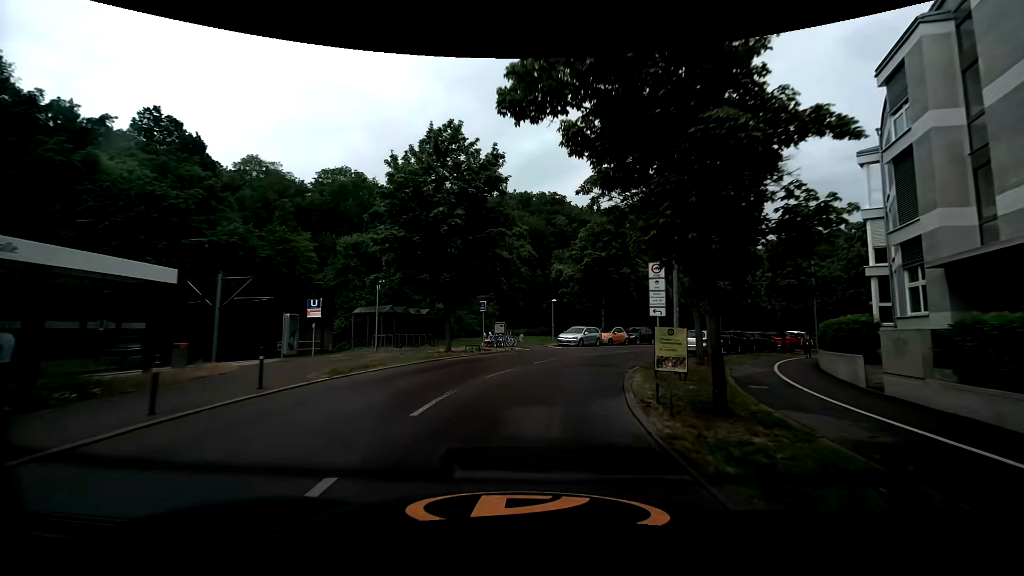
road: secondary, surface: asphalt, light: Day
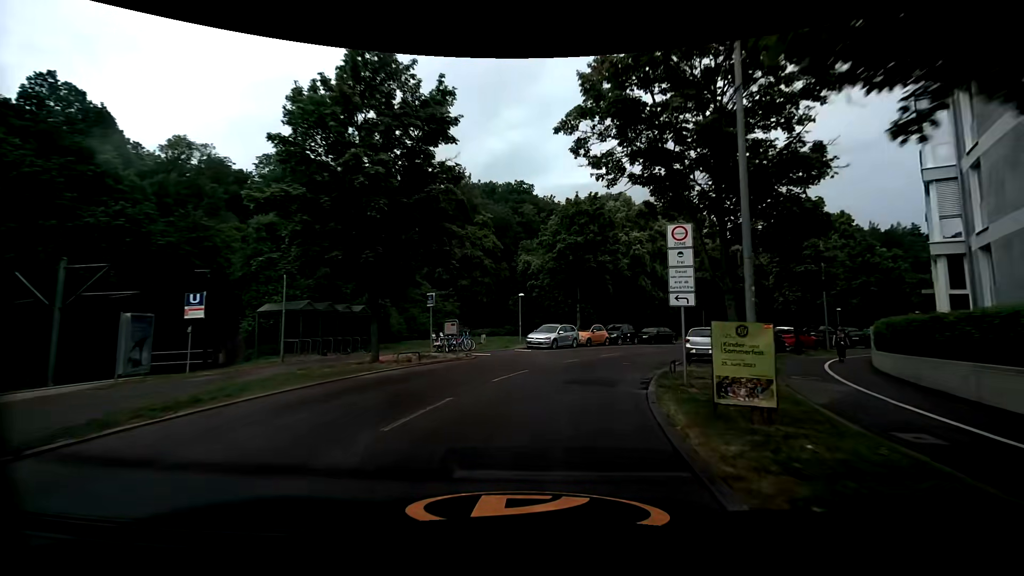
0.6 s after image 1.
(+0.2, +6.9) m; +3°
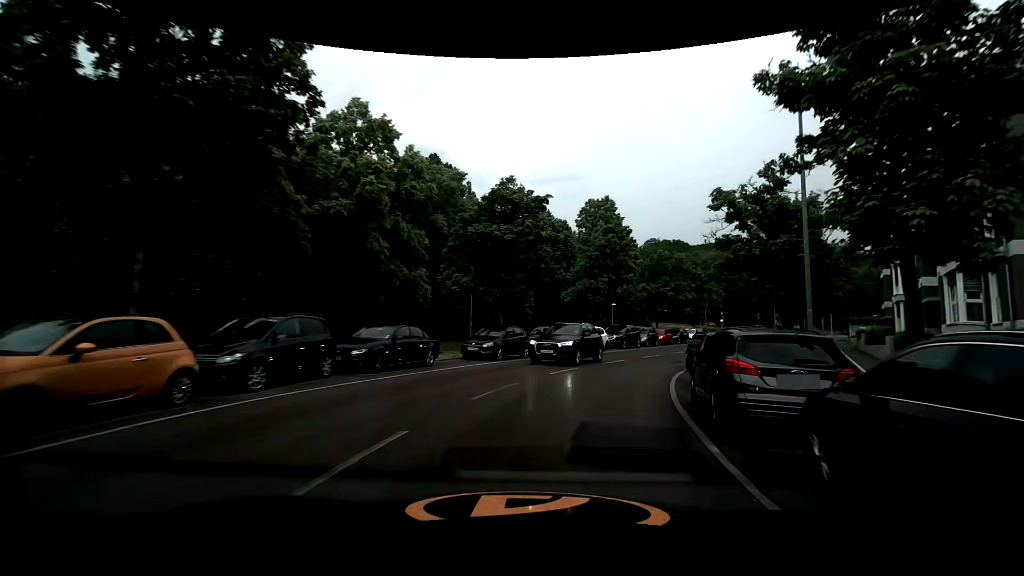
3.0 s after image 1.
(+5.7, +25.3) m; +30°
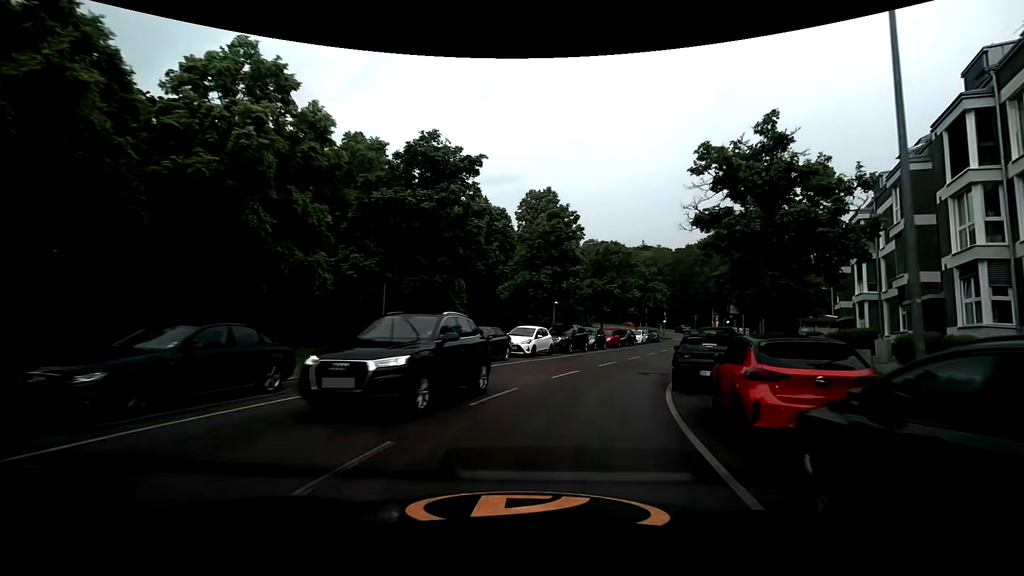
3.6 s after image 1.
(+0.3, +6.3) m; +6°
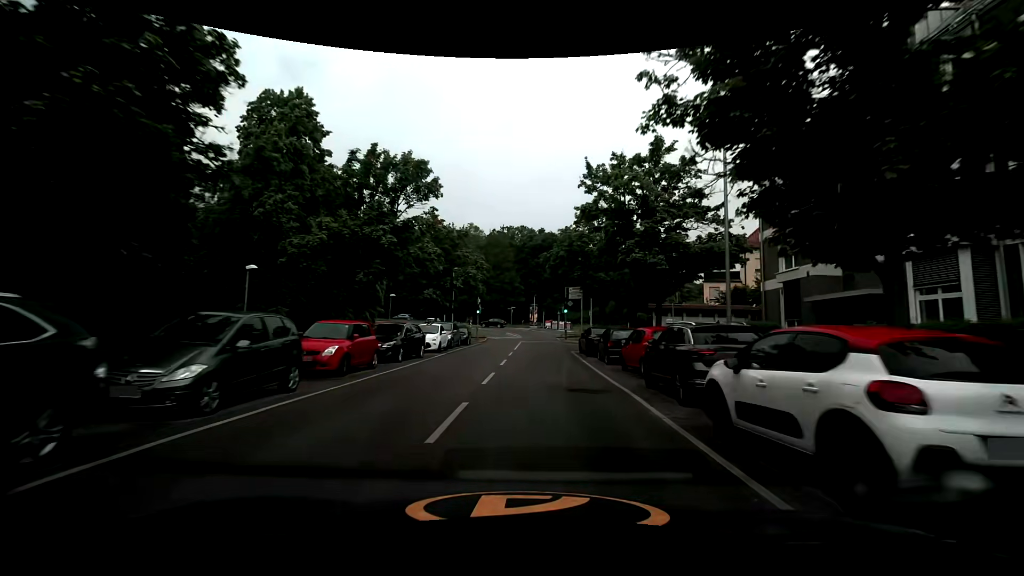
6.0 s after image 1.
(+6.1, +26.2) m; +22°
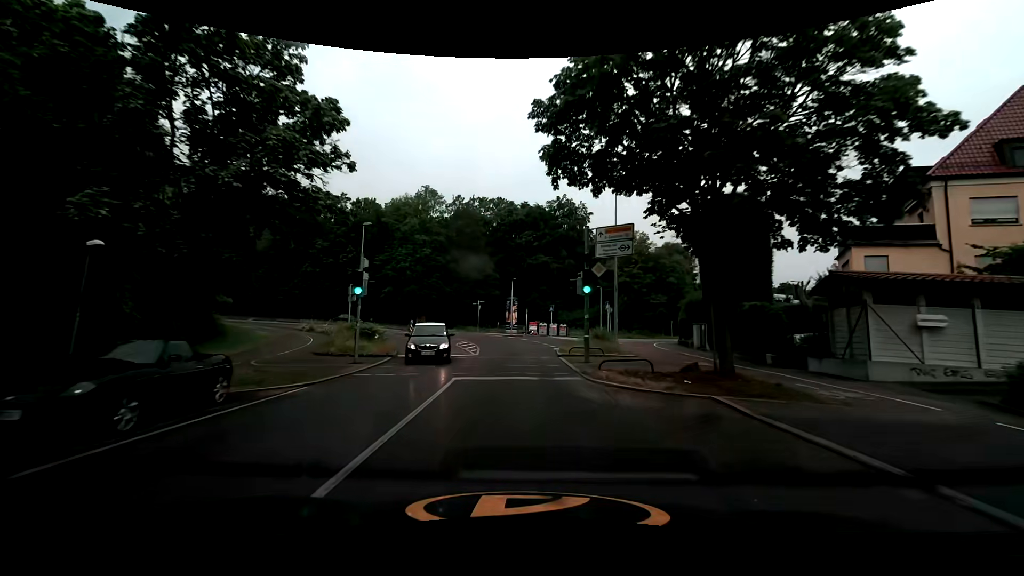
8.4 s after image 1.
(+1.1, +29.0) m; +3°
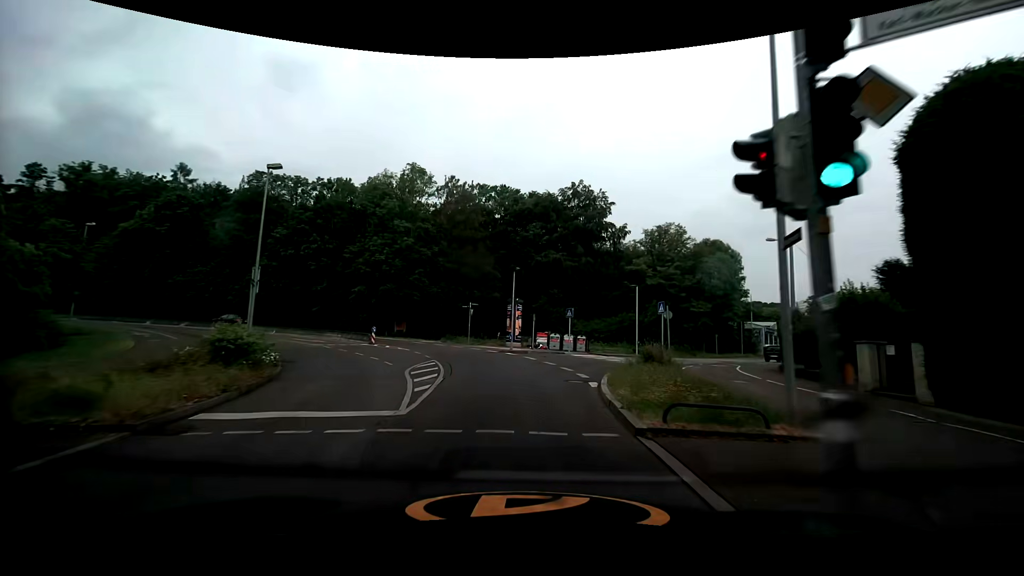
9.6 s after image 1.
(-0.1, +14.0) m; 0°
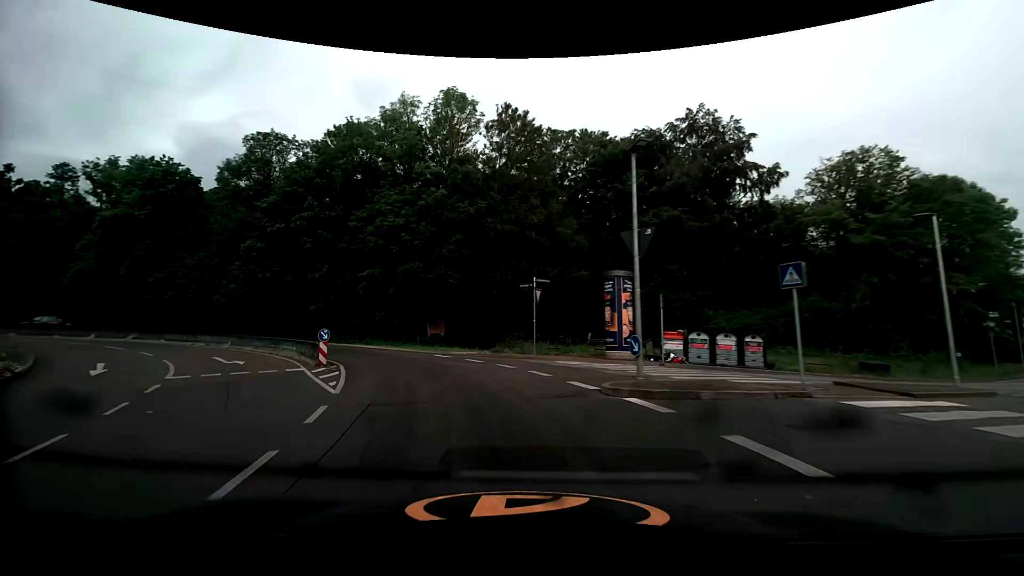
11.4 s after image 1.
(-1.2, +20.3) m; -10°
(-1, +10) (-5, +19) (-10, +27) (-18, +34) (-27, +38) (-36, +41) (-46, +41) (-56, +40) (-66, +36) (-74, +31) m
